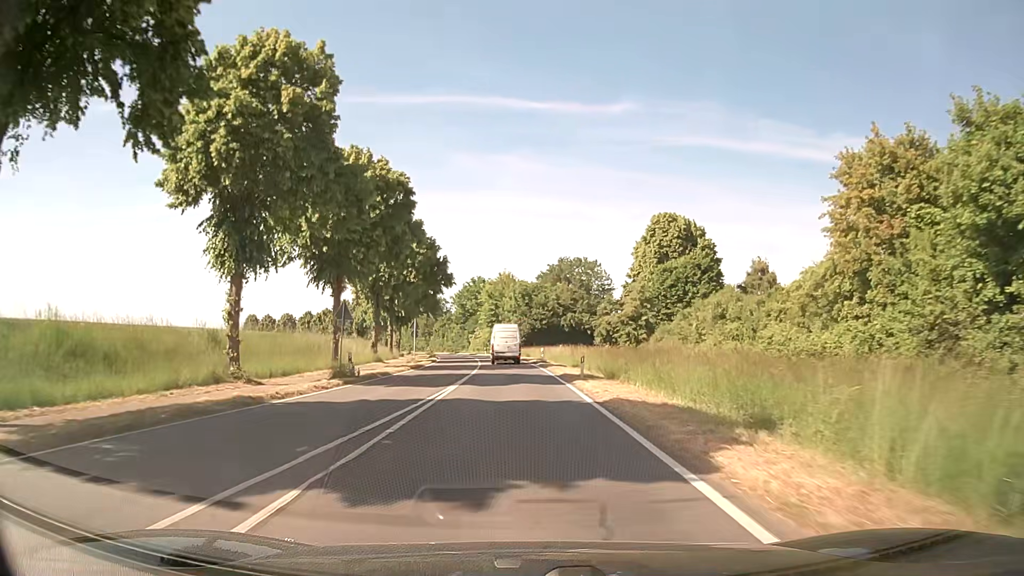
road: secondary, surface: asphalt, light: Day
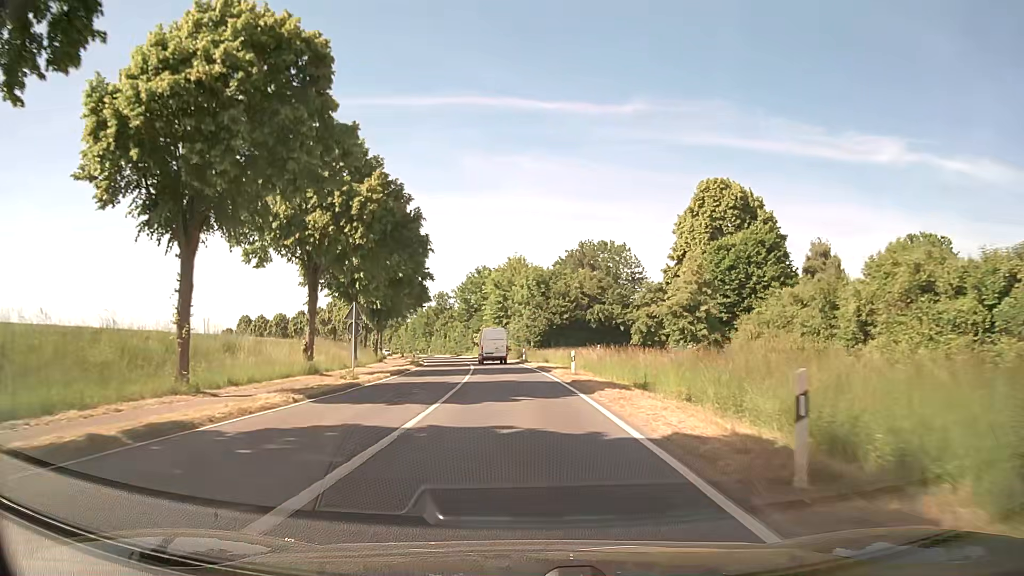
(-0.4, +20.2) m; -2°
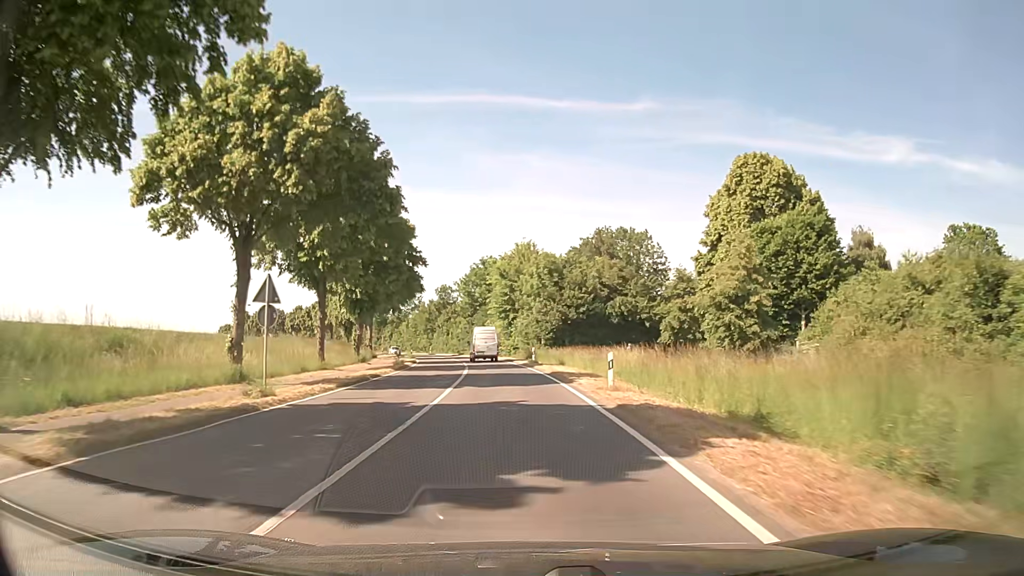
(0.0, +10.4) m; -1°
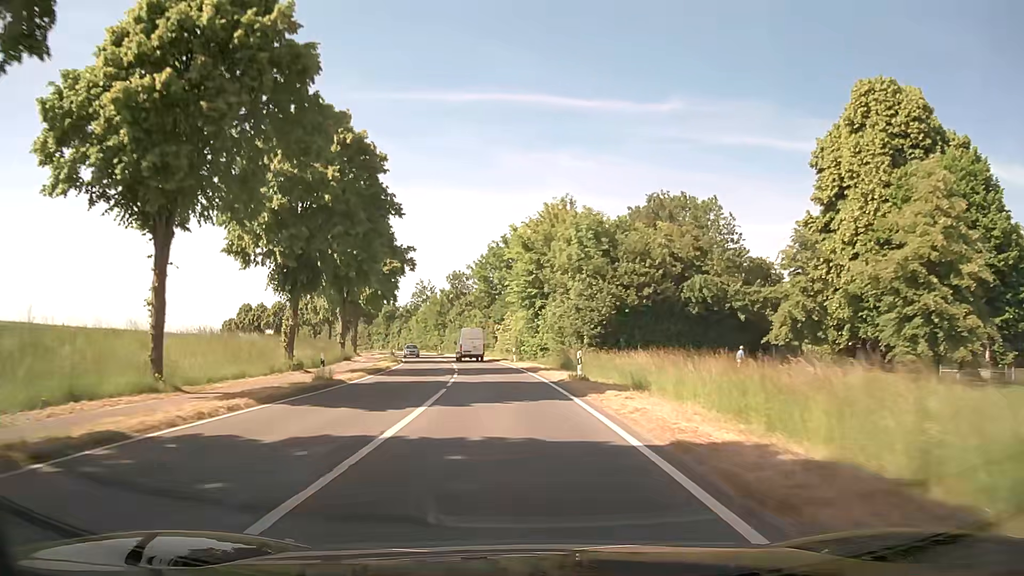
(-0.3, +21.4) m; -2°
